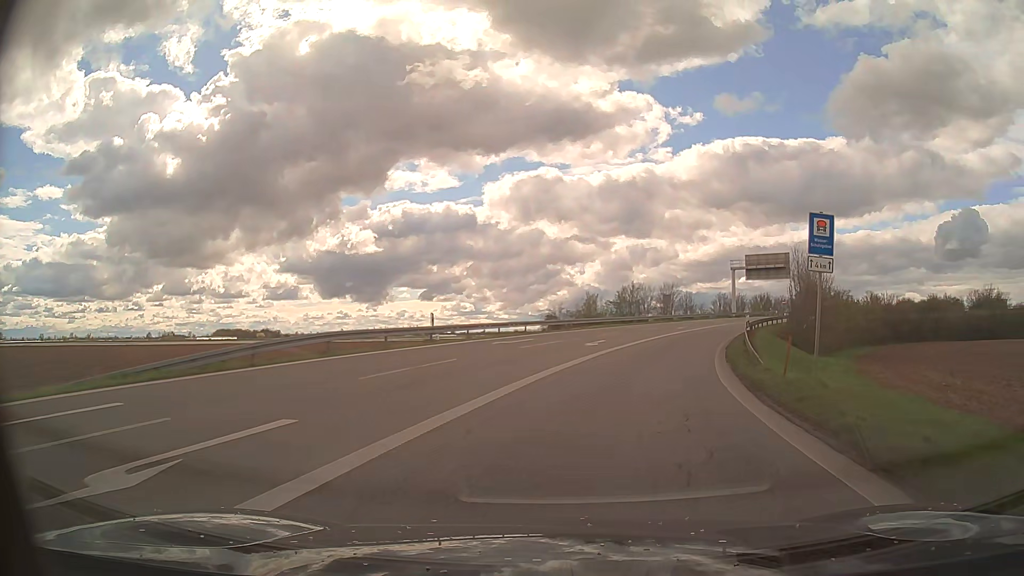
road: motorway_link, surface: asphalt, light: Day
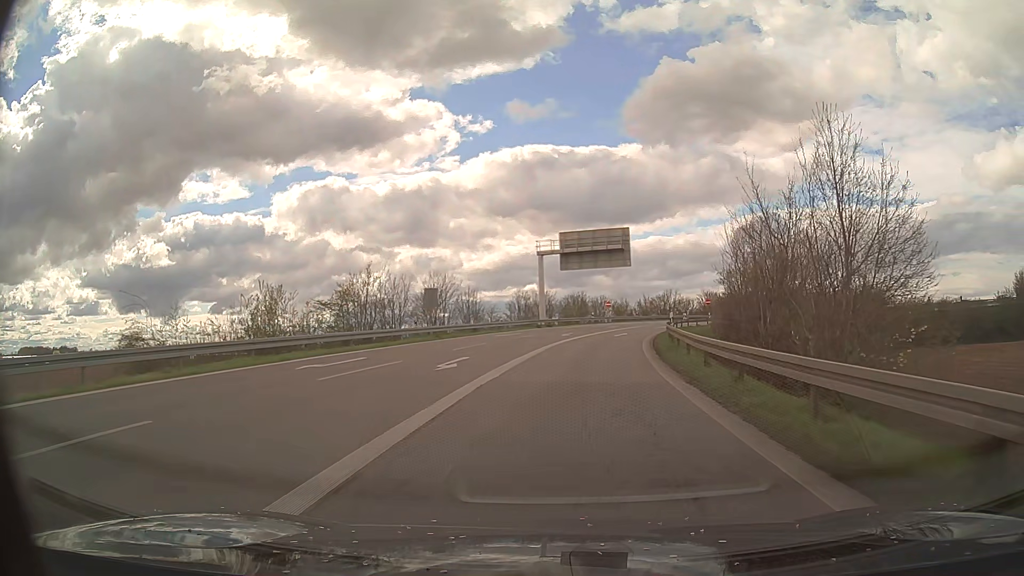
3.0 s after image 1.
(+6.6, +34.4) m; +19°
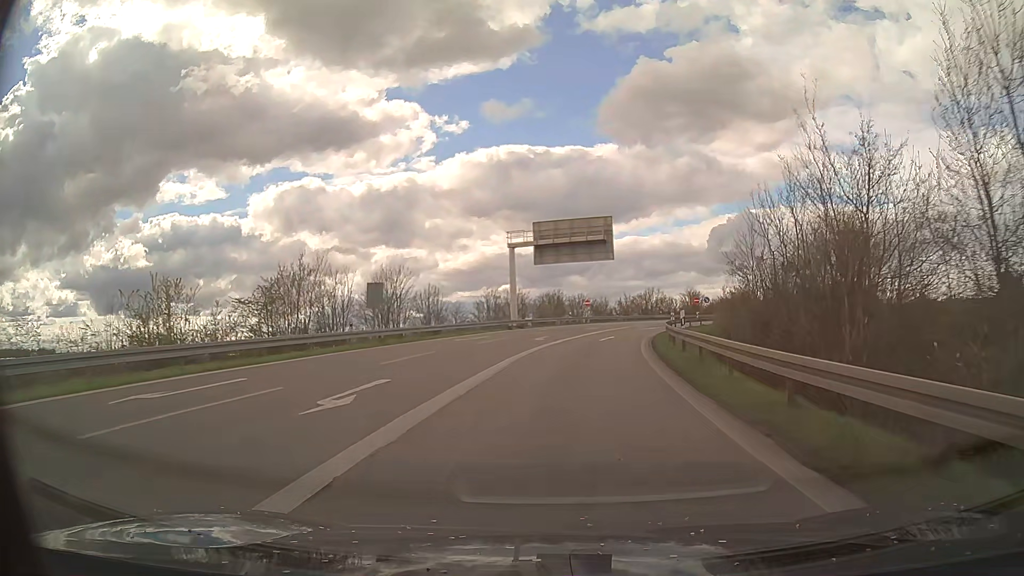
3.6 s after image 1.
(+0.1, +7.5) m; +2°
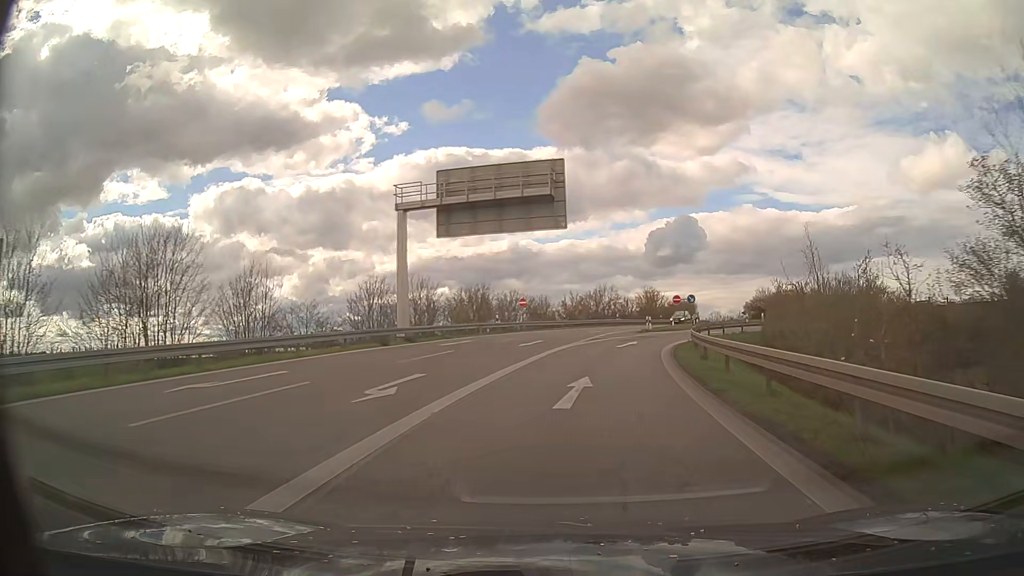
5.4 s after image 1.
(+1.0, +22.4) m; +5°
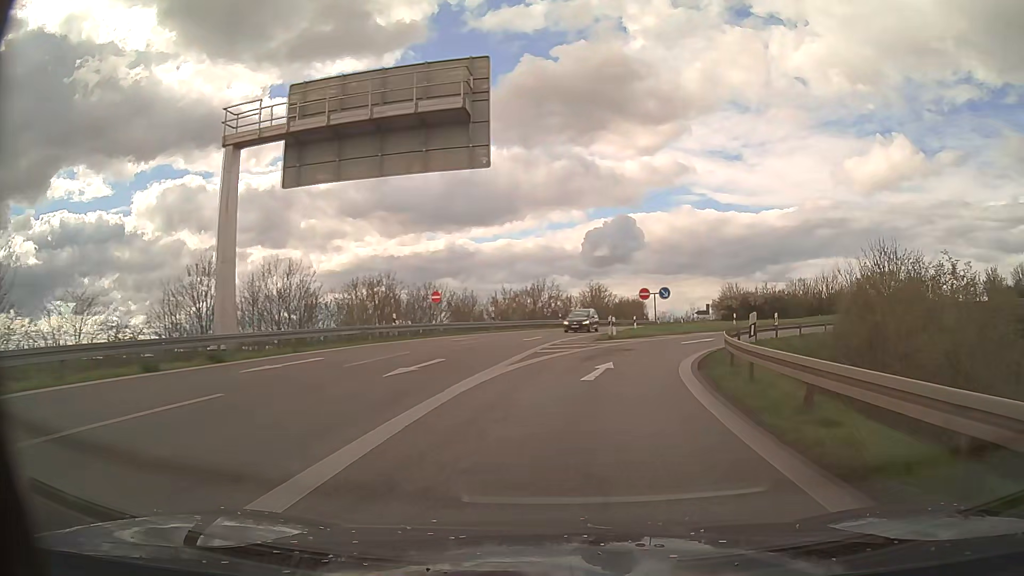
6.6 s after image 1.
(+0.6, +14.4) m; +5°
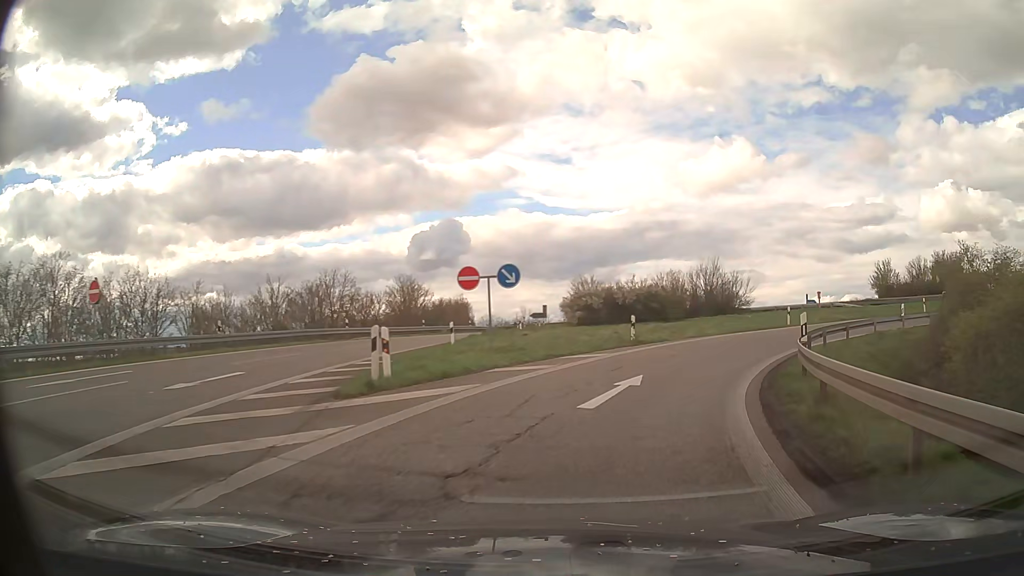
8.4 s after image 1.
(+2.5, +19.9) m; +15°
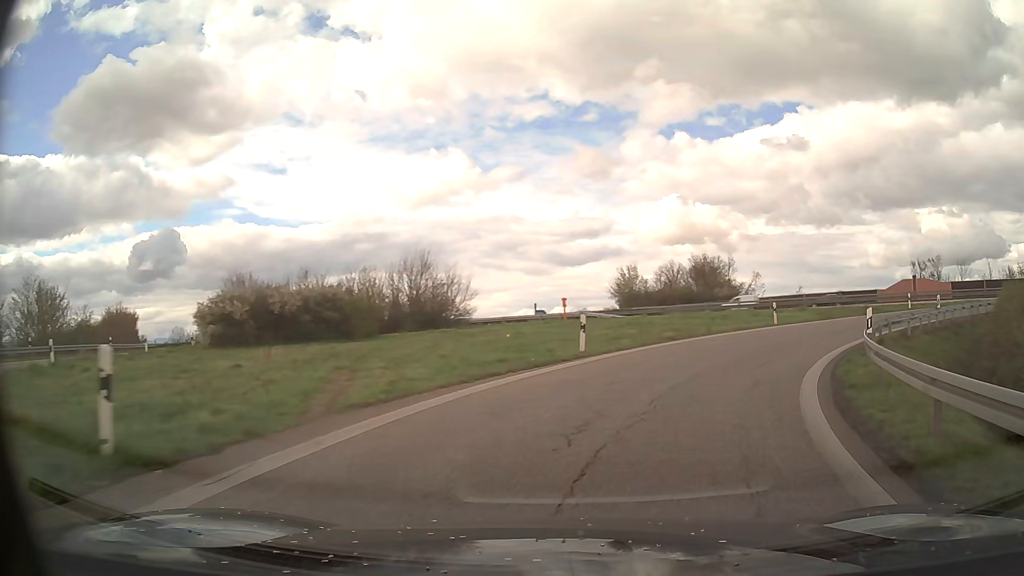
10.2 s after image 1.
(+3.8, +19.1) m; +25°
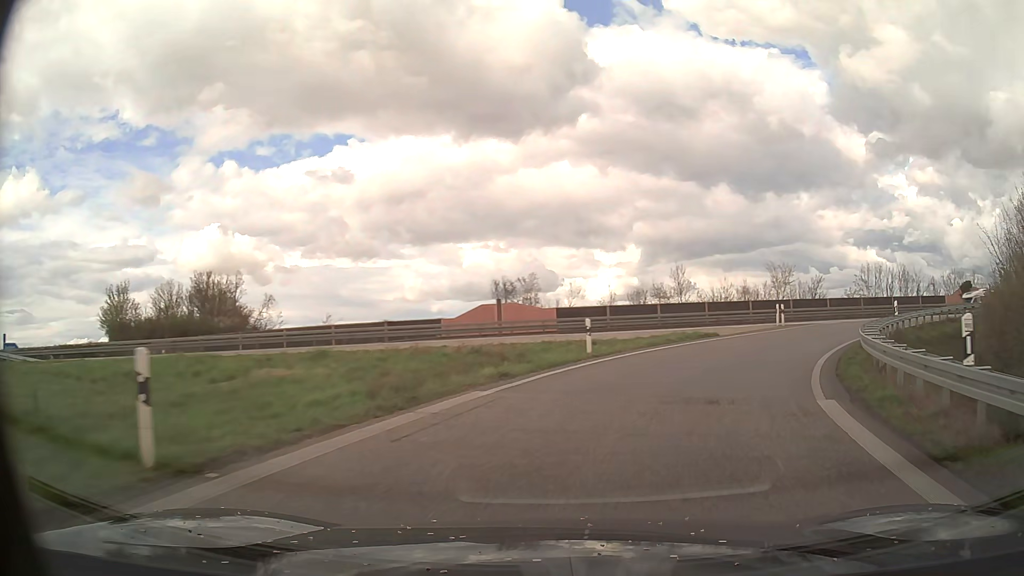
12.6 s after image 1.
(+8.8, +24.4) m; +40°
(+1, +10) (+5, +19) (+11, +27) (+19, +34) (+28, +38) (+37, +41) (+47, +43) (+57, +45) (+66, +48) (+76, +50) m
